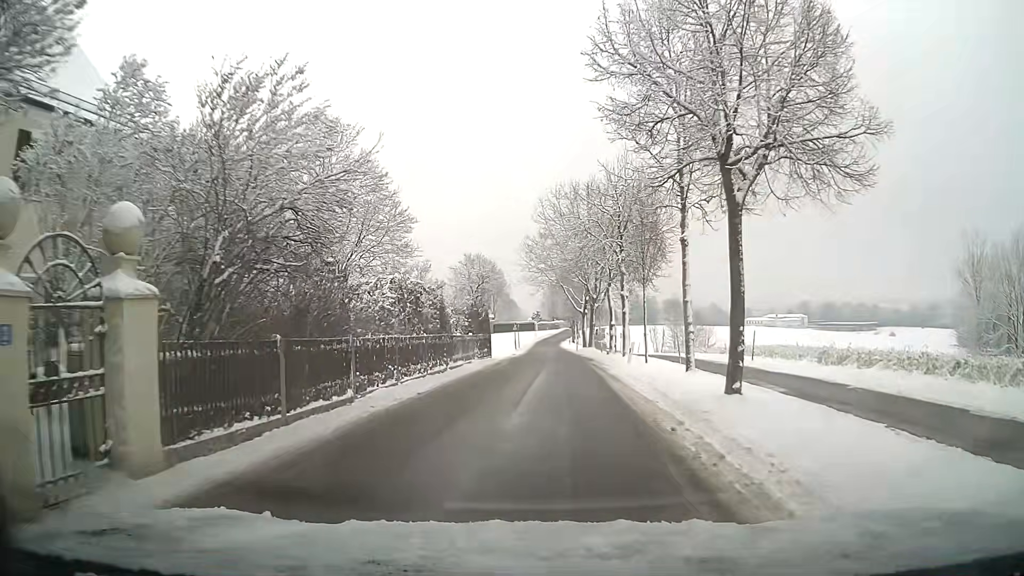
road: residential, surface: asphalt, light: Day
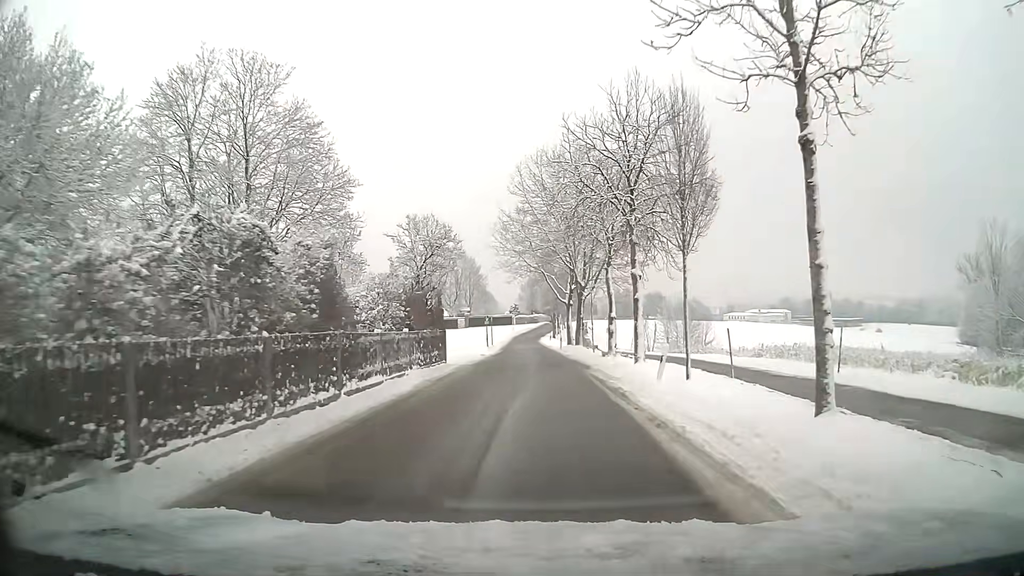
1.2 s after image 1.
(+0.2, +10.2) m; +2°
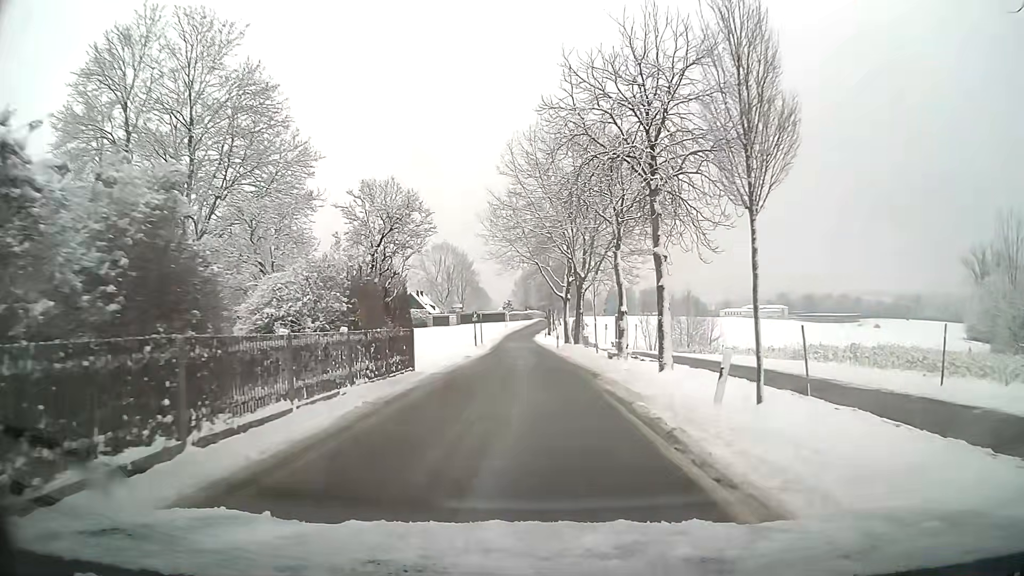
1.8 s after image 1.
(0.0, +5.4) m; 0°
(0, +10) (0, +20) (0, +30) (-1, +40) (-1, +50) (-2, +60) (-2, +70) (-2, +80) (-2, +90) (-2, +100) m
